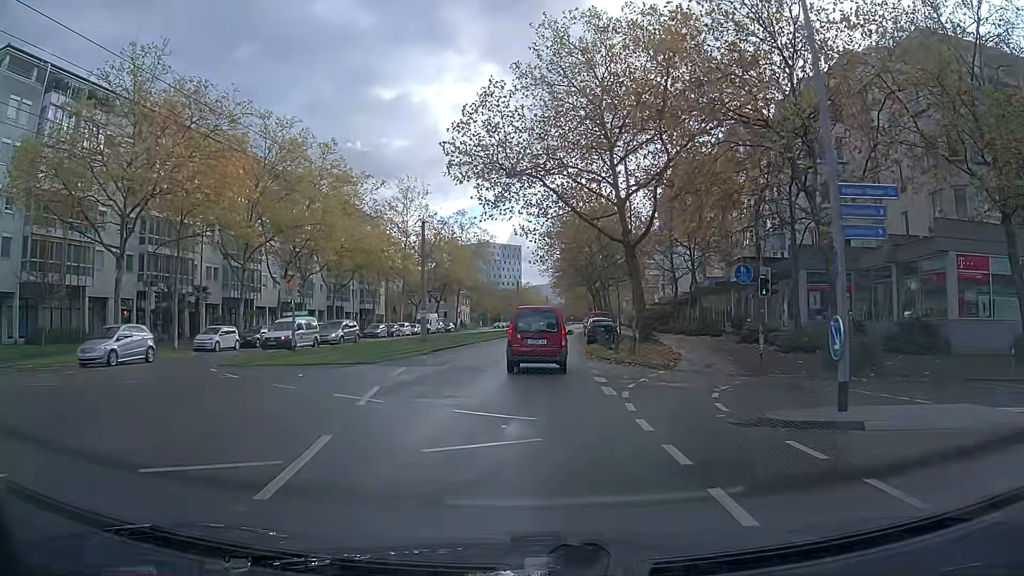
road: tertiary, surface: asphalt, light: Day
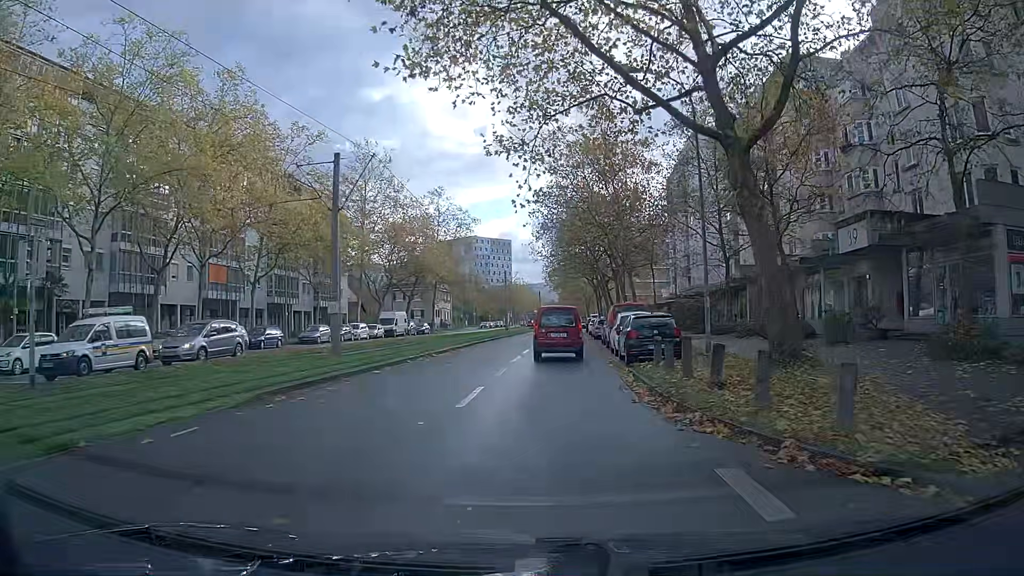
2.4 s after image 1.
(+0.1, +17.3) m; +1°
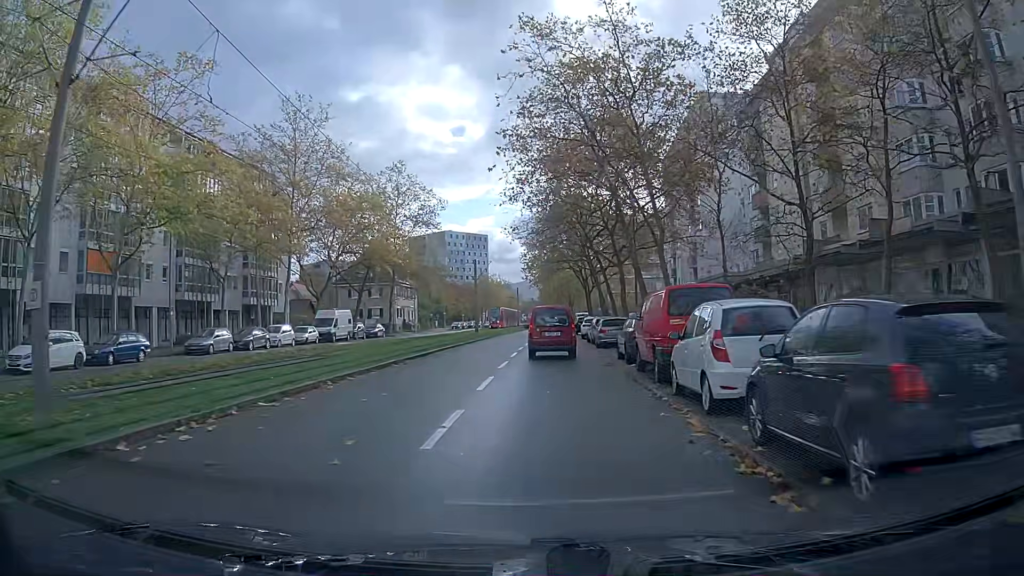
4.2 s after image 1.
(+0.1, +14.9) m; +1°
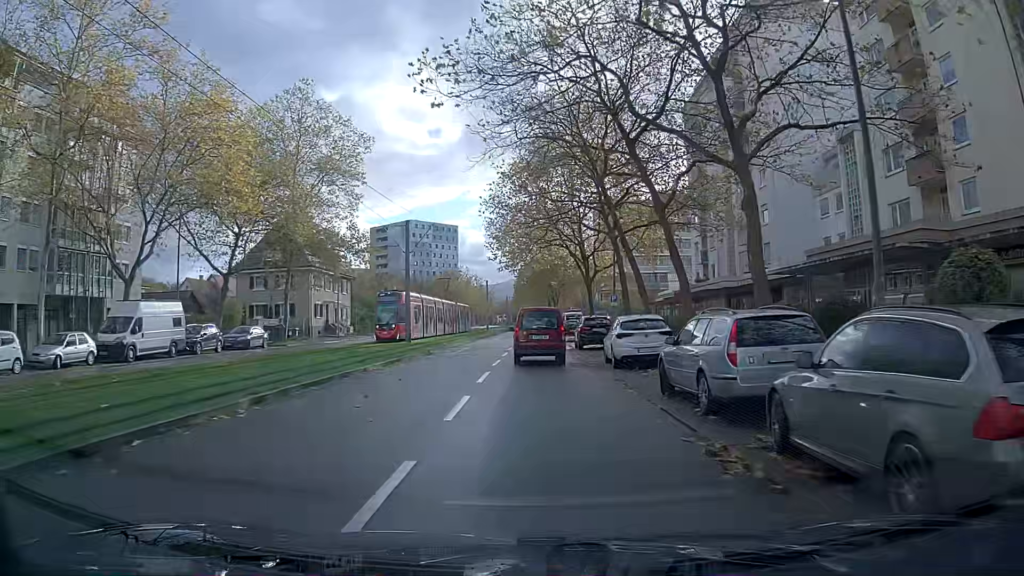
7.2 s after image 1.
(+0.7, +27.1) m; +3°
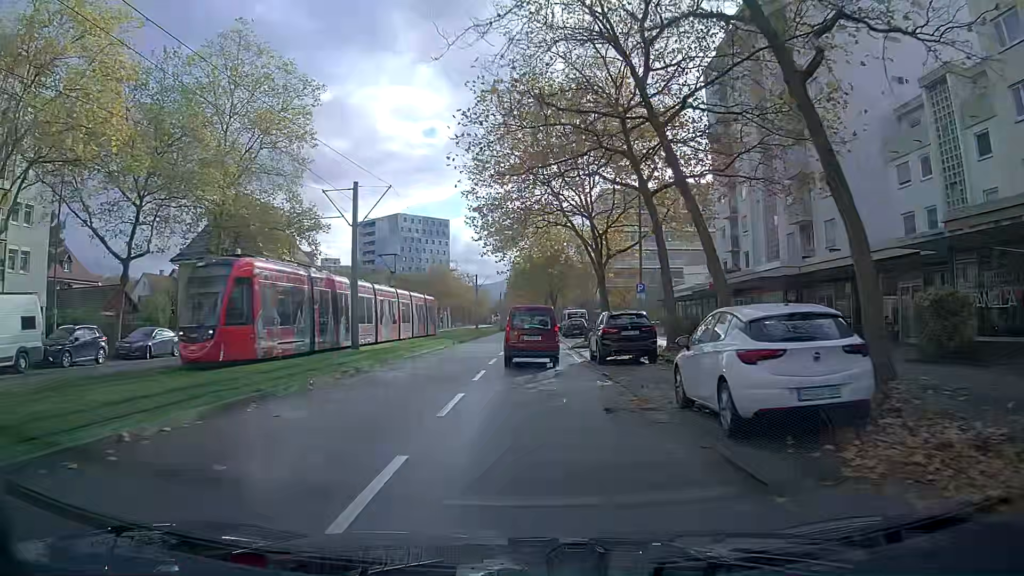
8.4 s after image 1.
(-0.2, +11.4) m; -1°
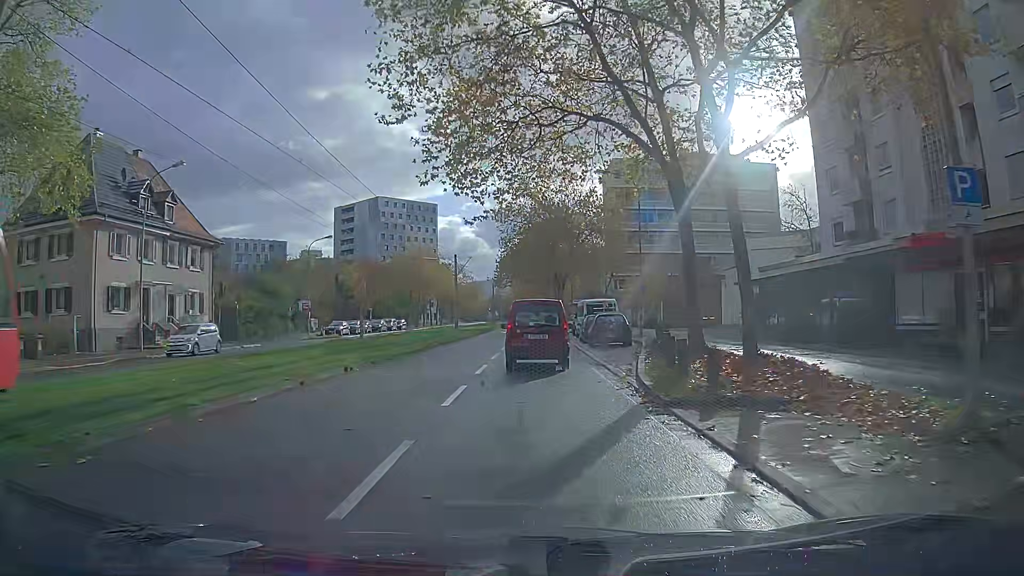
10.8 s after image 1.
(+0.4, +22.6) m; +1°
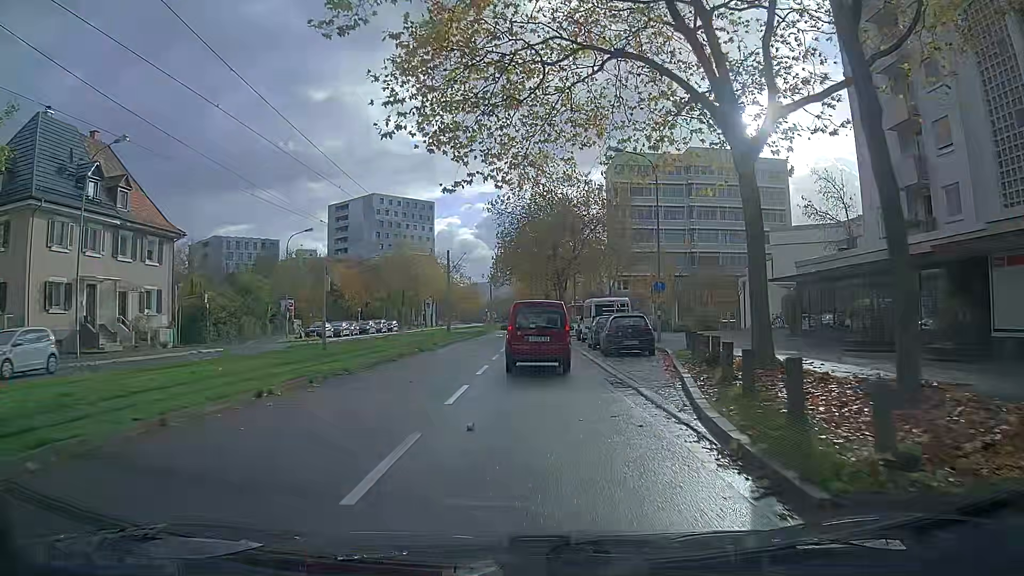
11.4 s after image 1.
(0.0, +5.5) m; 0°
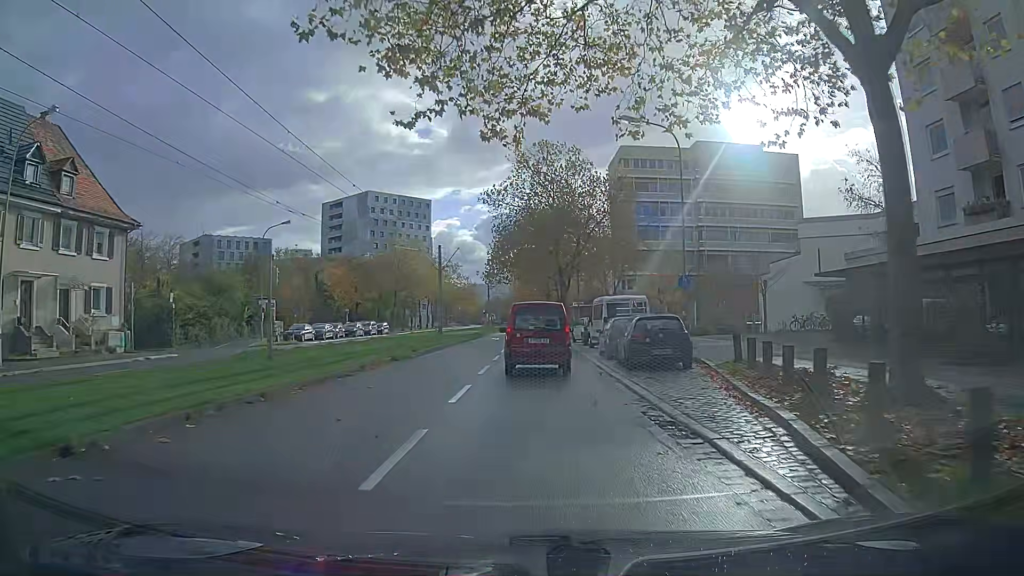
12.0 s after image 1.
(0.0, +5.3) m; 0°
(0, +10) (0, +20) (0, +30) (0, +40) (0, +50) (0, +60) (0, +70) (0, +80) (0, +90) (0, +100) m
